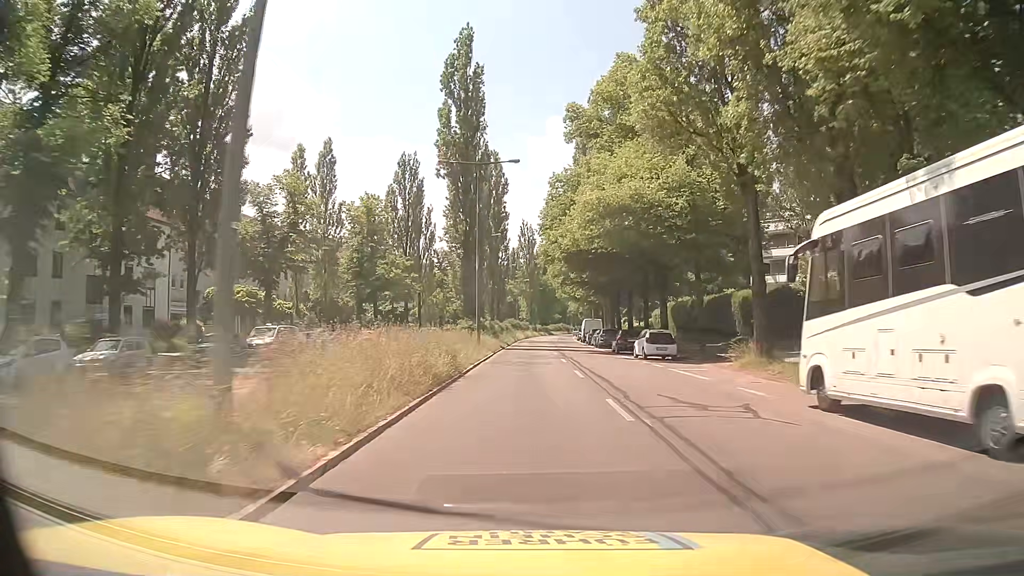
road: secondary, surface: asphalt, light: Day
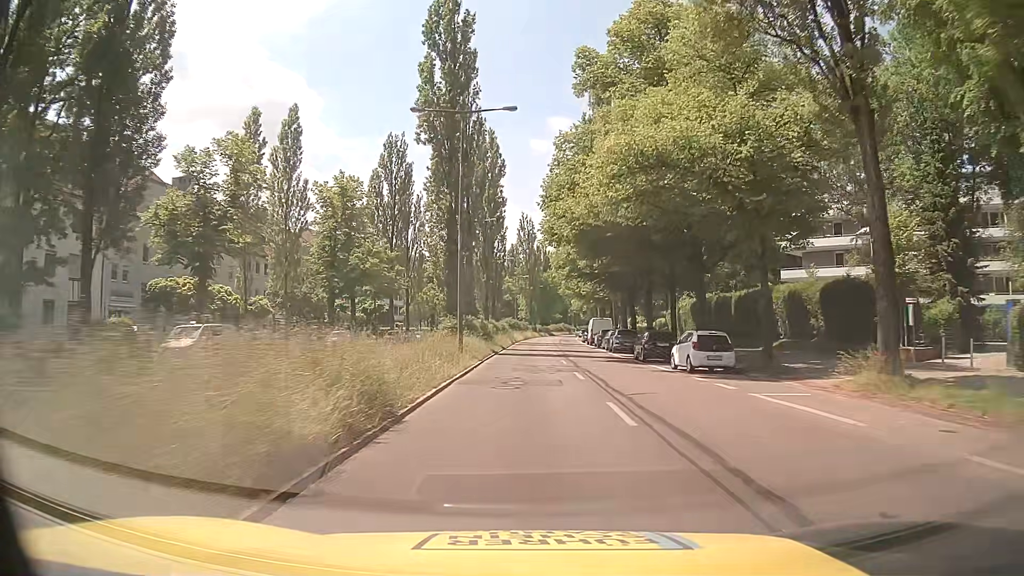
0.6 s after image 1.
(+0.1, +9.3) m; +1°
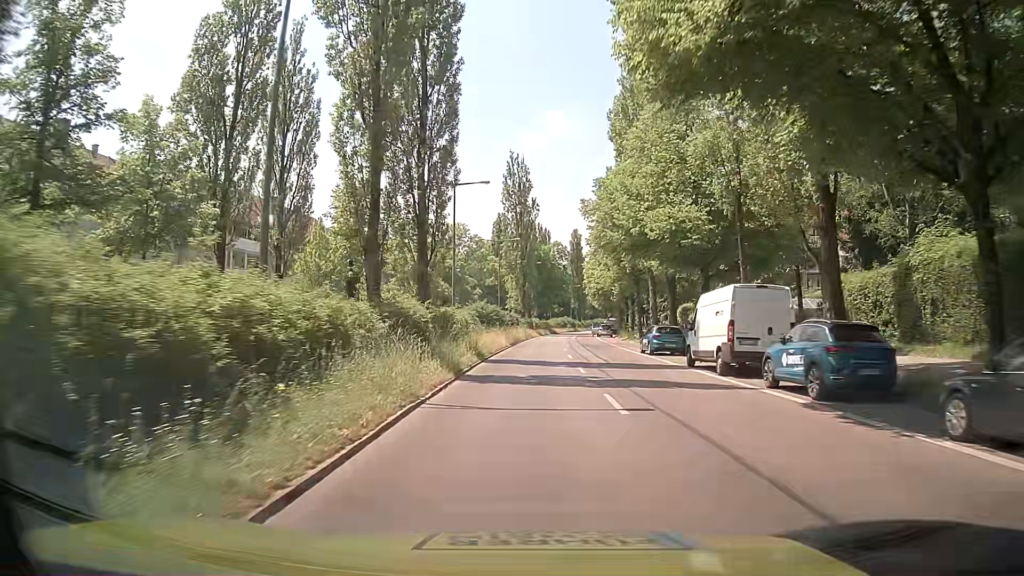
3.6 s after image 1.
(0.0, +44.4) m; +1°
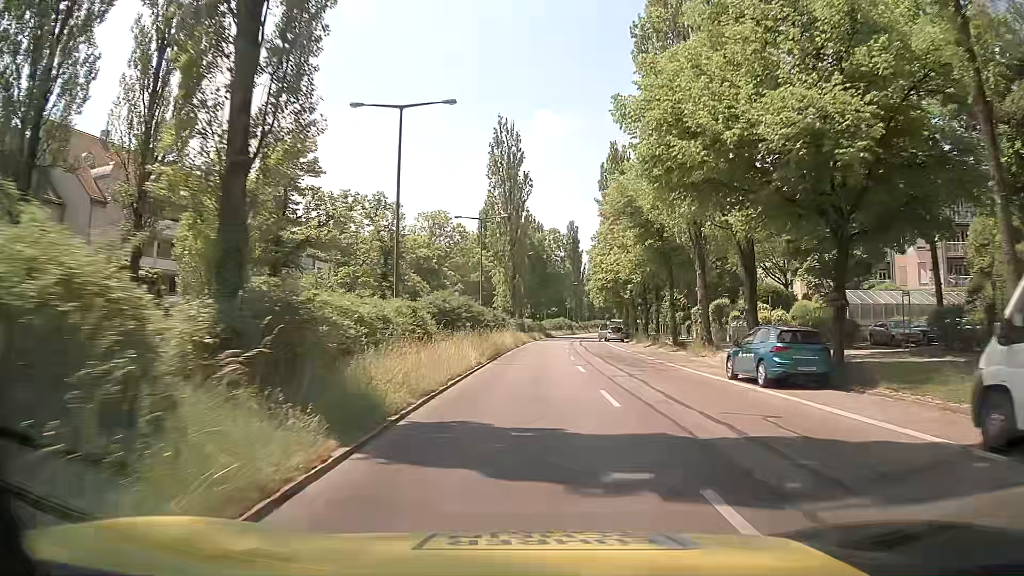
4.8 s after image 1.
(-0.2, +16.7) m; 0°
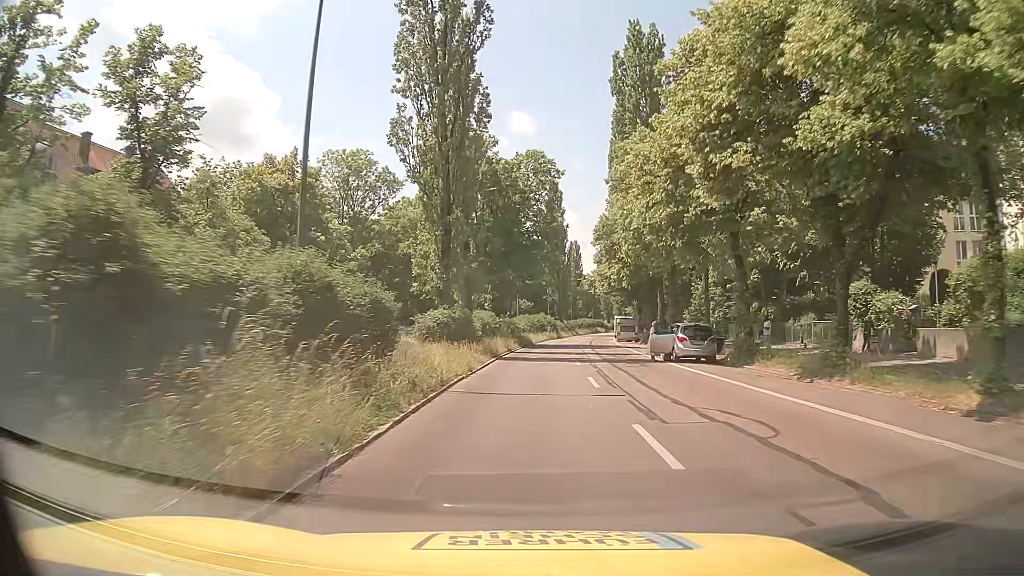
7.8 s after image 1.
(+0.9, +40.3) m; +2°
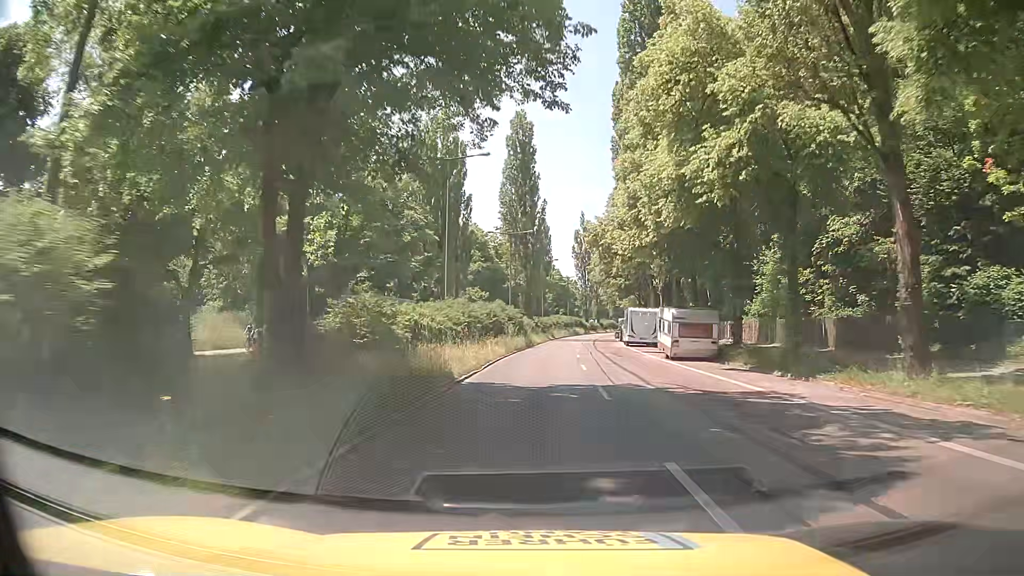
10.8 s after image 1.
(+1.1, +38.9) m; +4°
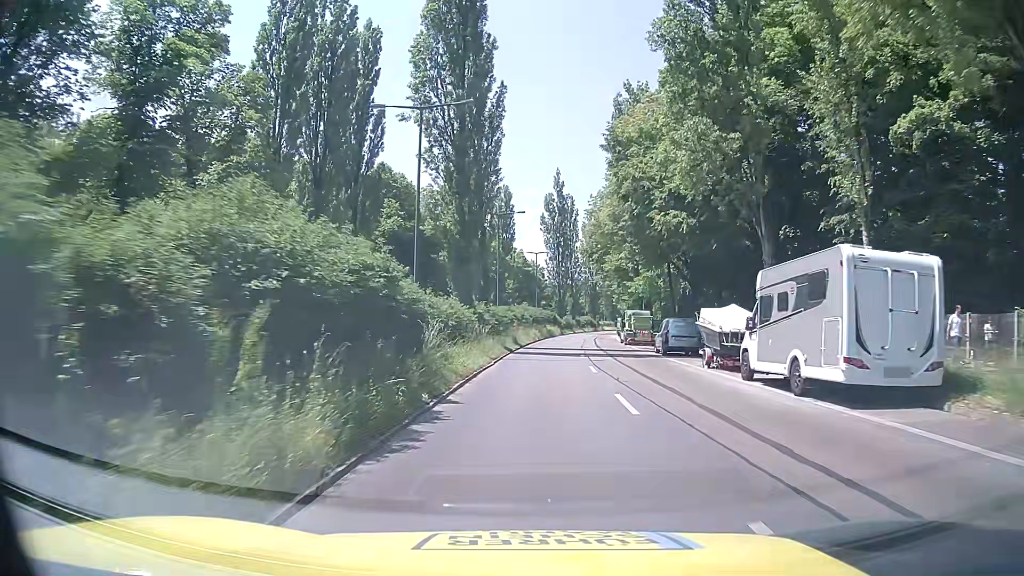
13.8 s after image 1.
(+0.8, +38.5) m; +3°
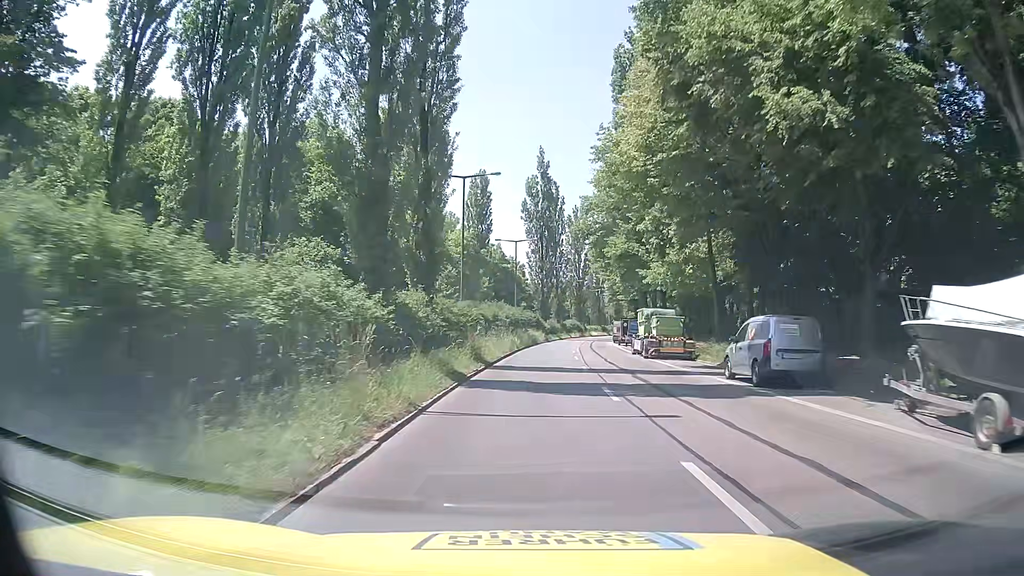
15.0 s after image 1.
(+0.2, +16.0) m; +1°
(0, +10) (0, +20) (+1, +30) (+2, +40) (+2, +50) (+3, +60) (+5, +70) (+6, +80) (+7, +90) (+9, +100) m
